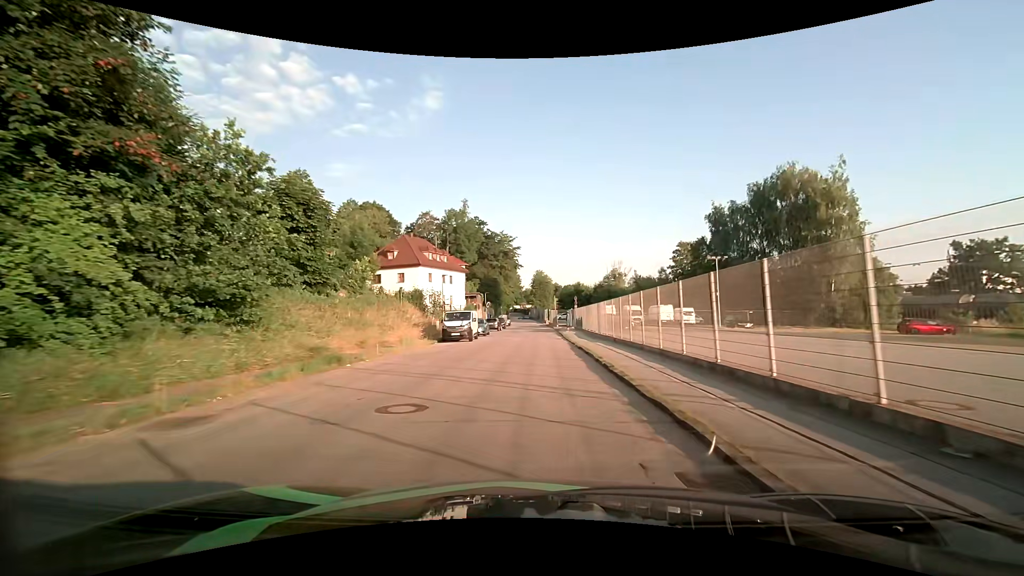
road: residential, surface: asphalt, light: Day
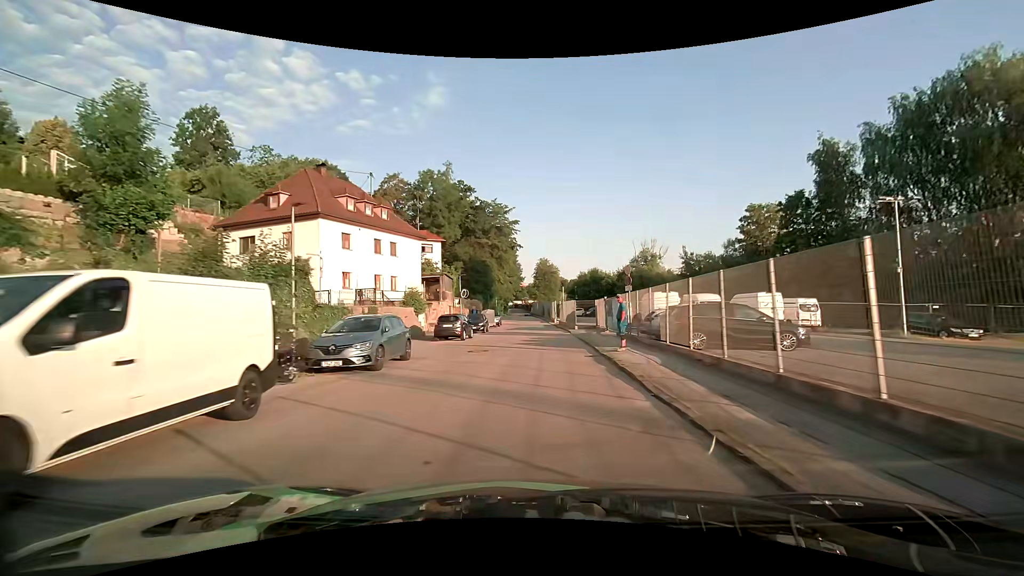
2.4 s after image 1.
(-0.1, +27.6) m; 0°
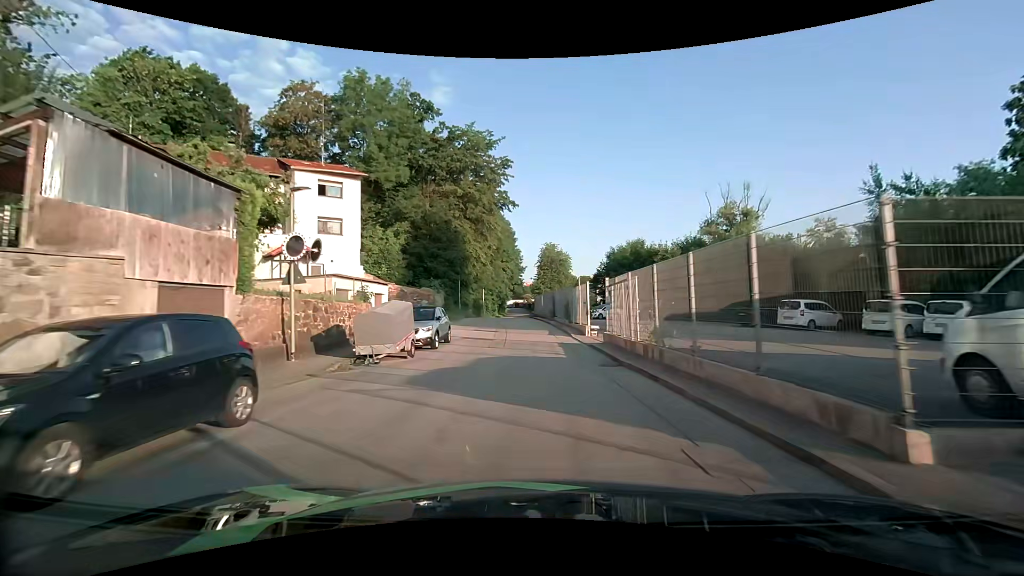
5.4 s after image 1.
(-0.2, +33.8) m; 0°
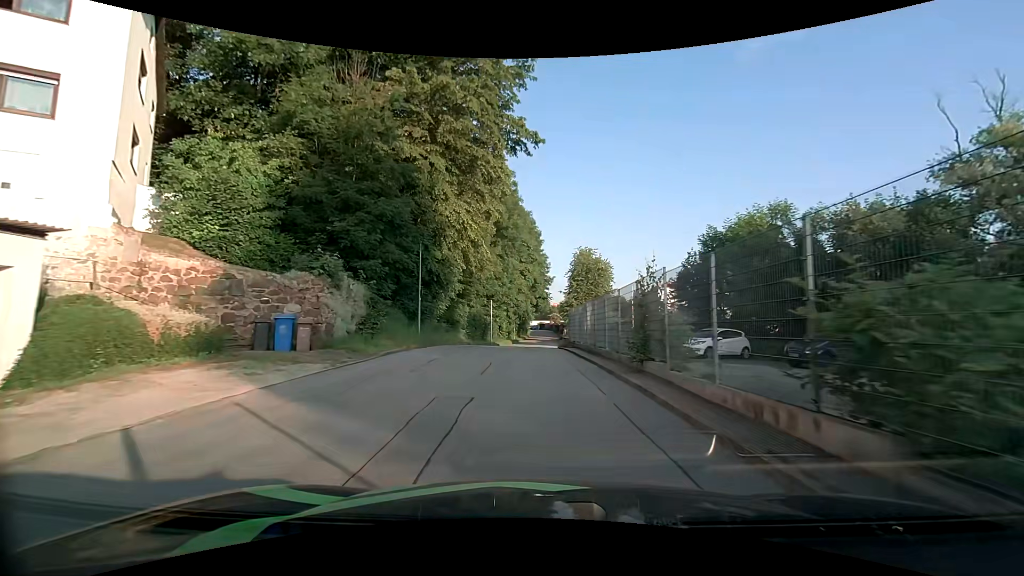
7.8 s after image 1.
(-0.7, +24.4) m; -3°
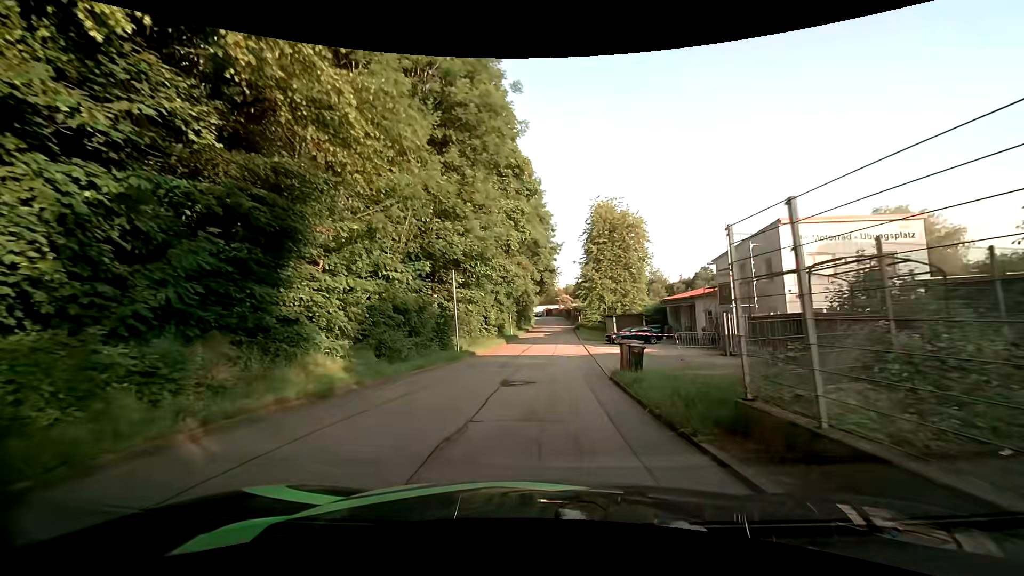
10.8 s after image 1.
(-0.2, +25.9) m; -1°
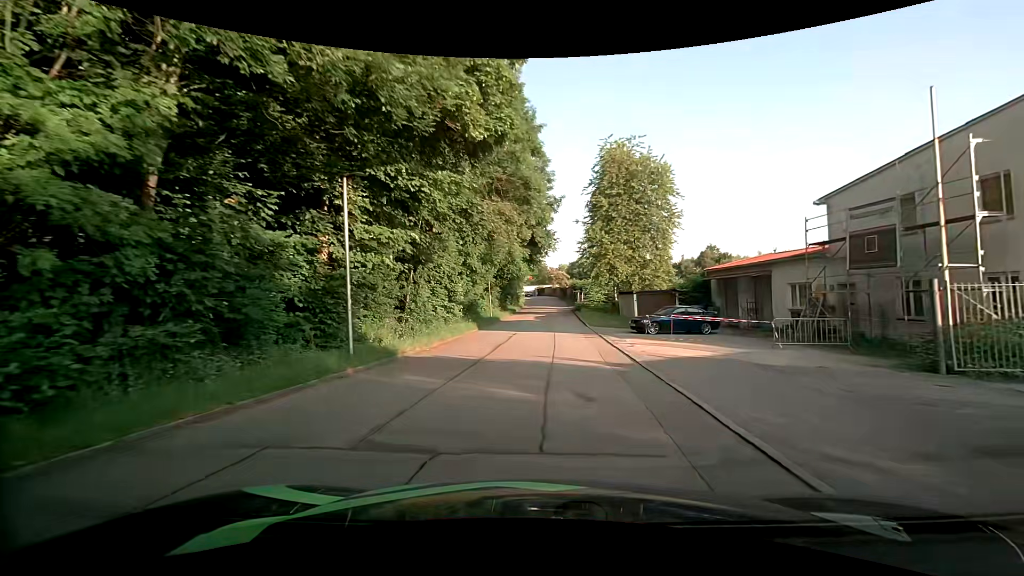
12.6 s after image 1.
(+0.2, +14.7) m; +1°
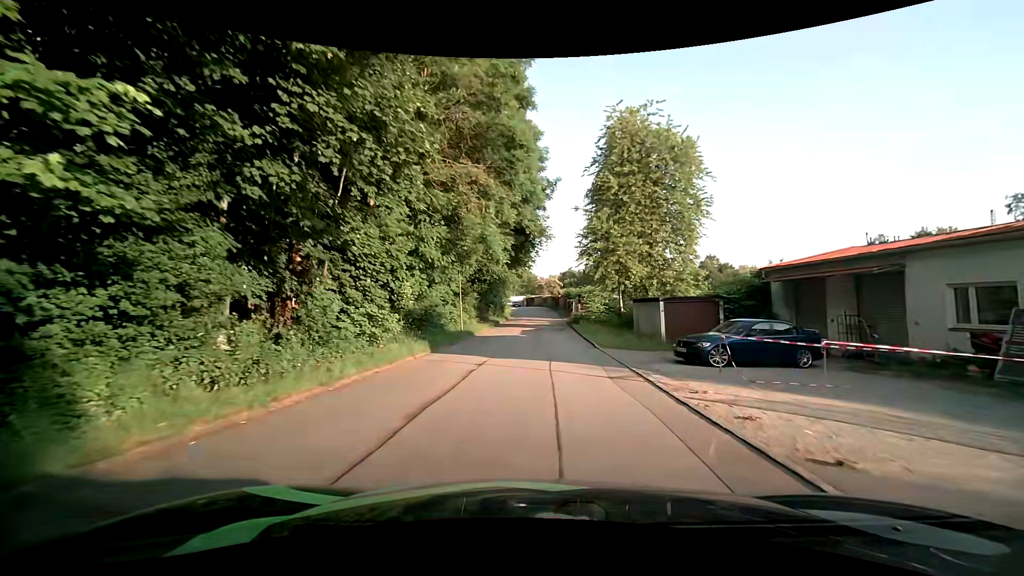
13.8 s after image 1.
(+0.2, +10.4) m; +2°
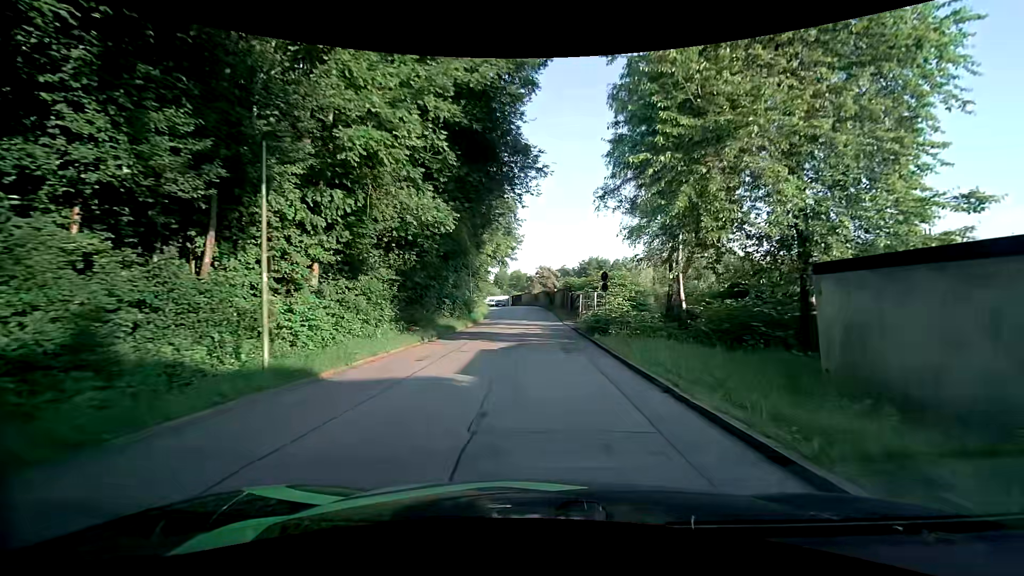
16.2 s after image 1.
(0.0, +21.1) m; +1°
(0, +10) (0, +20) (-1, +30) (-1, +40) (-1, +50) (-2, +60) (-4, +70) (-8, +79) (-12, +88) (-17, +97) m
